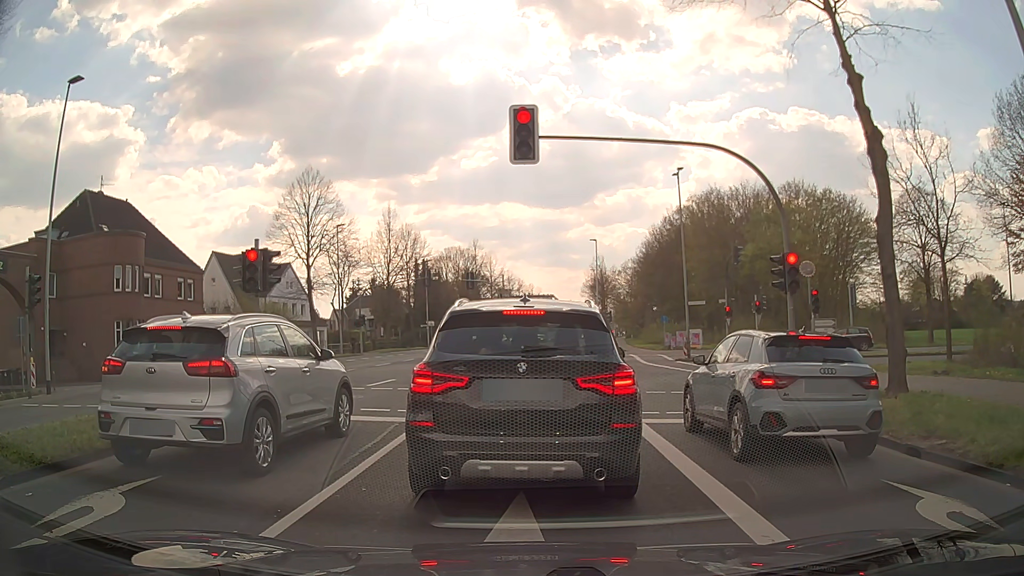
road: secondary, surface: asphalt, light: Day
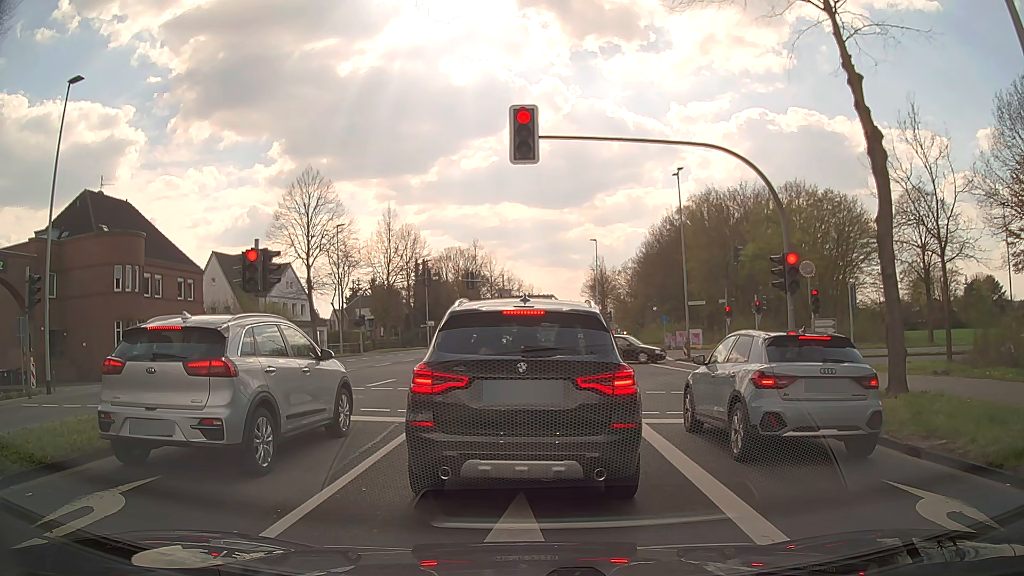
(0.0, 0.0) m; 0°
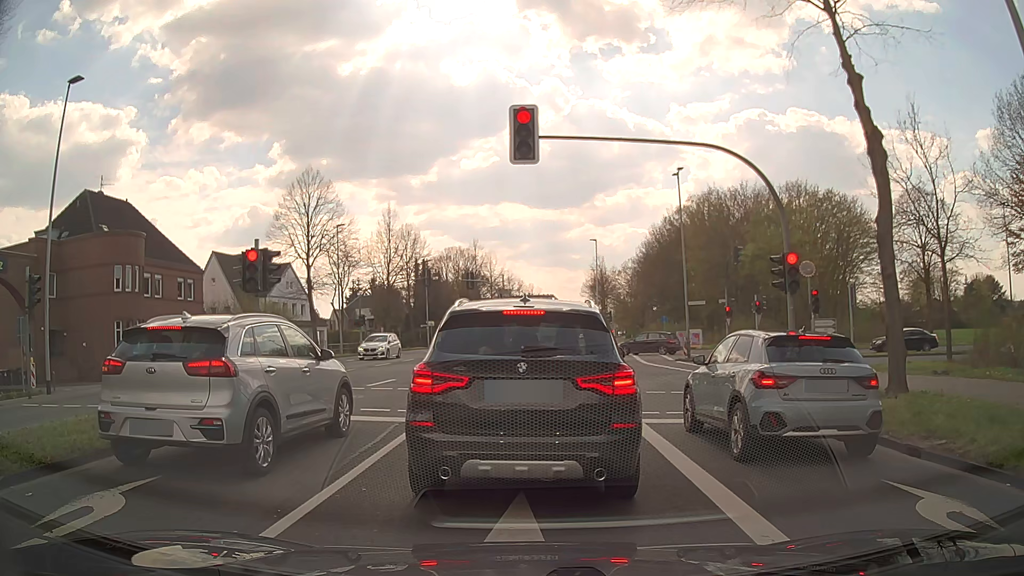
(0.0, 0.0) m; 0°
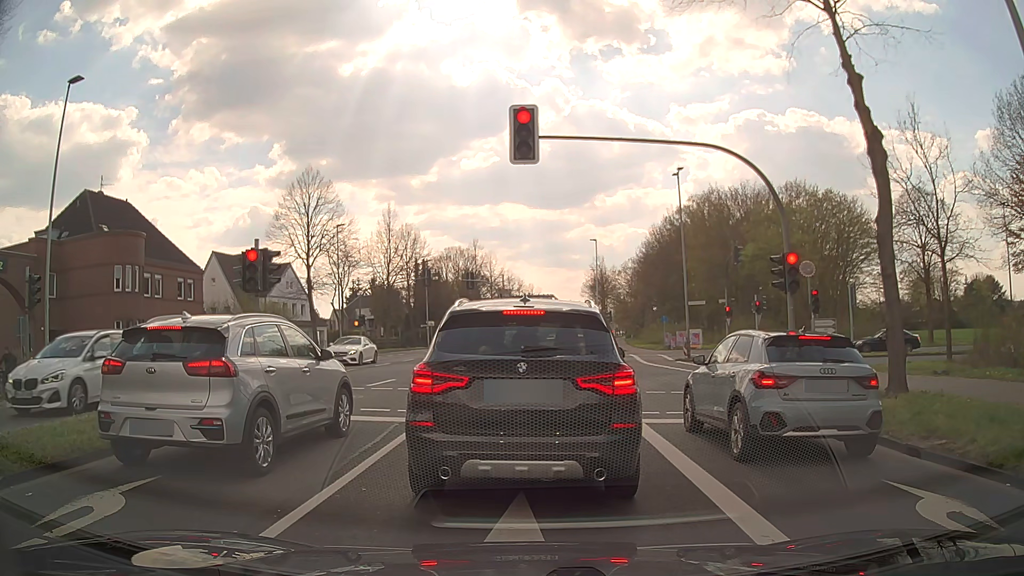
(0.0, 0.0) m; 0°
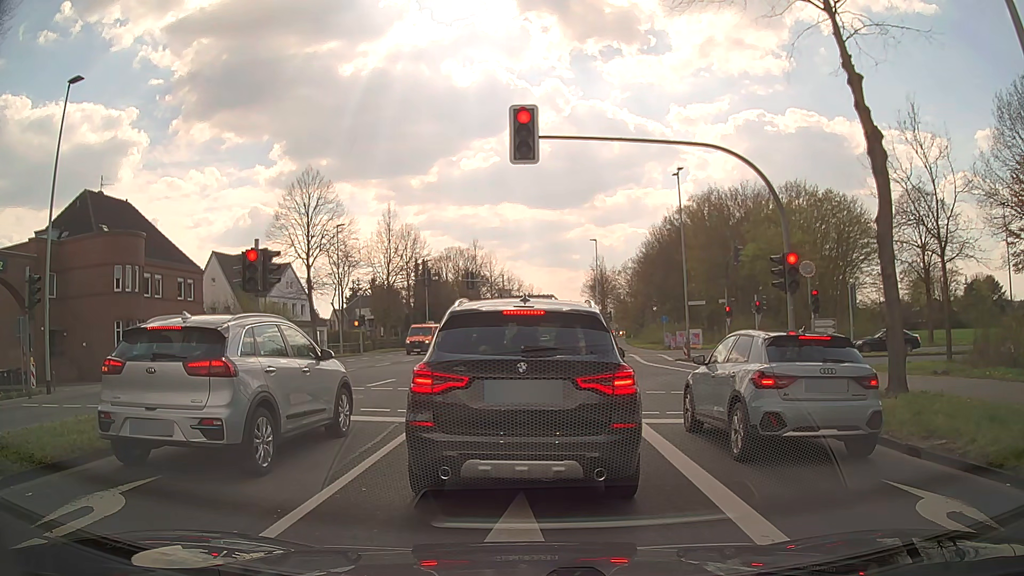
(0.0, 0.0) m; 0°
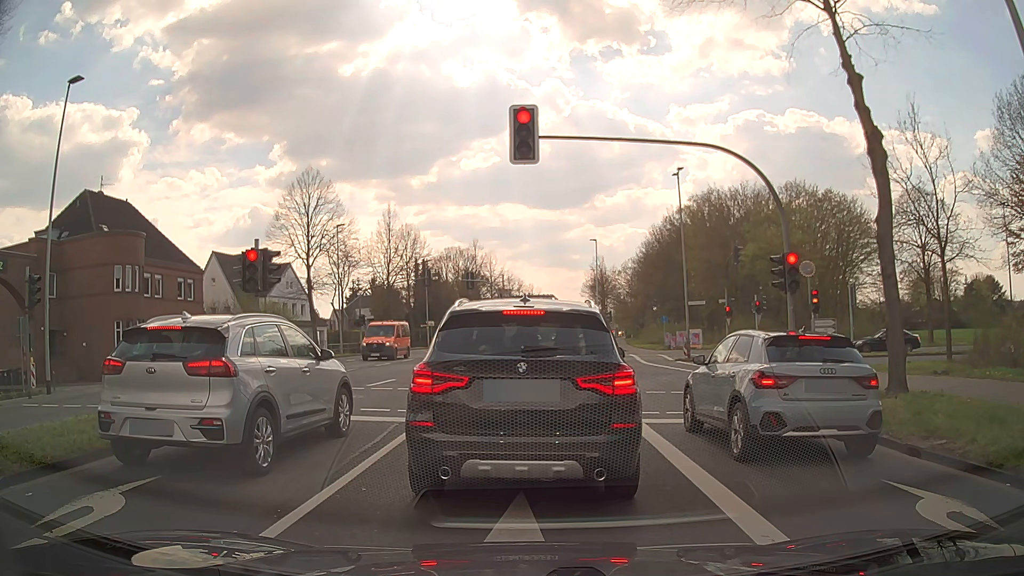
(0.0, 0.0) m; 0°
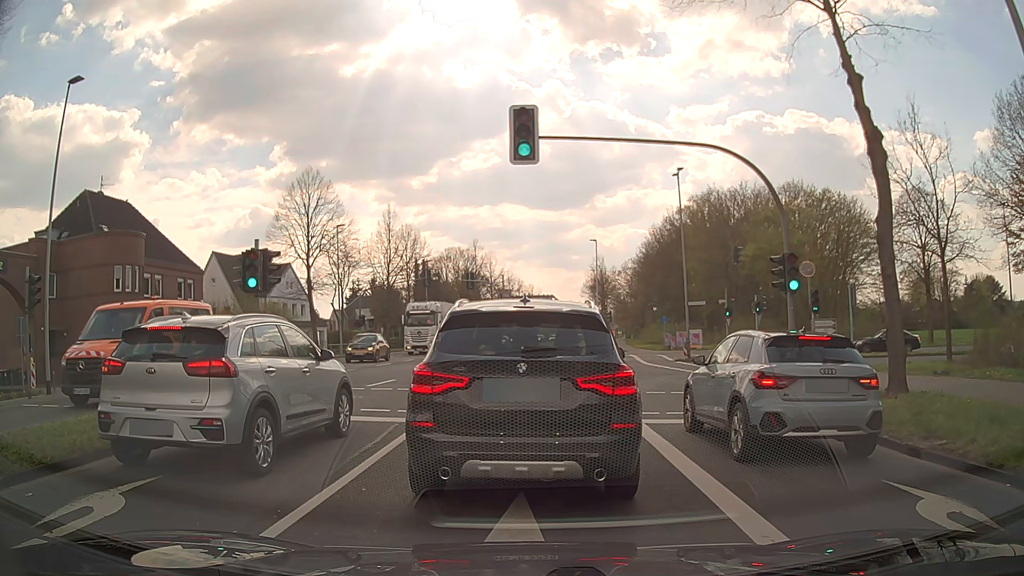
(0.0, 0.0) m; 0°
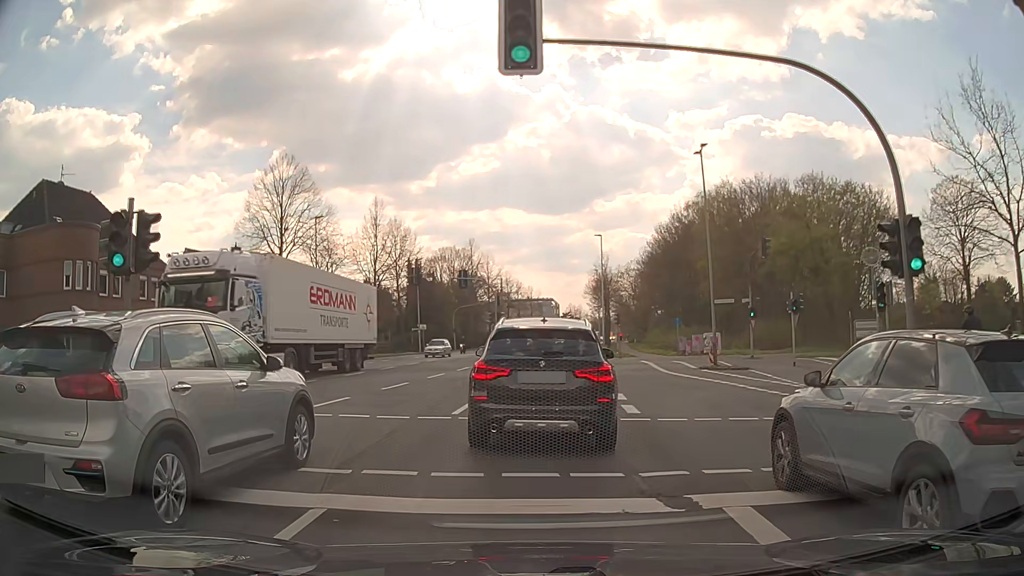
(-0.1, +5.9) m; +1°
(0, +10) (0, +20) (+1, +30) (+1, +40) (+2, +50) (+3, +60) (+3, +70) (+4, +80) (+5, +90) (+6, +100) m
